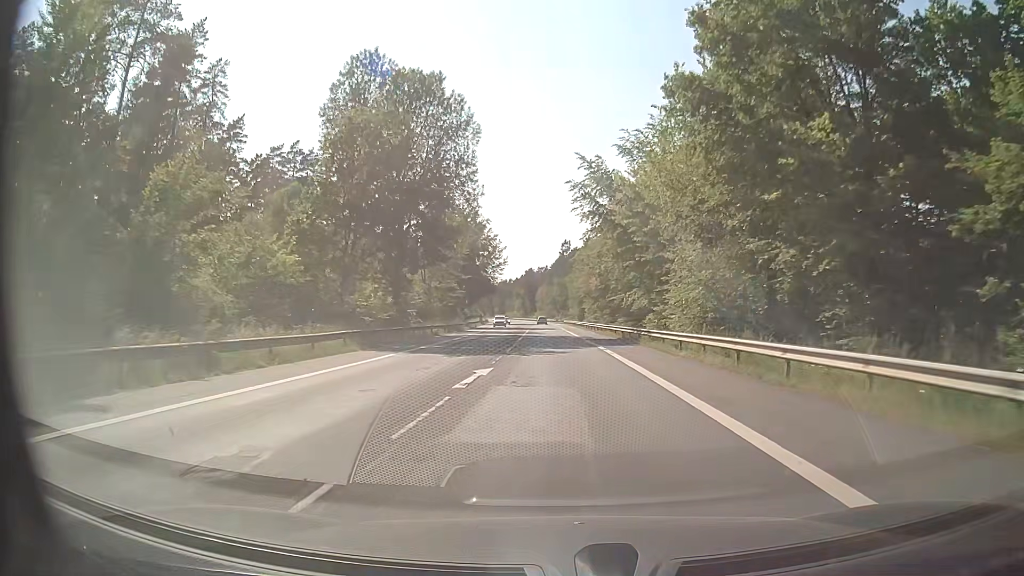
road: secondary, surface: asphalt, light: Day
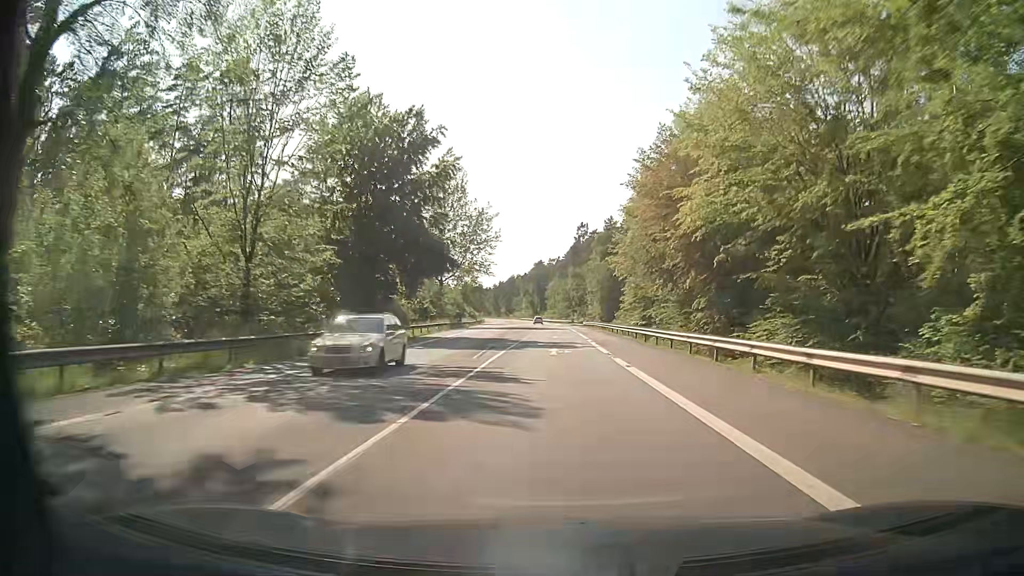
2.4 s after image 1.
(-0.7, +45.9) m; -1°
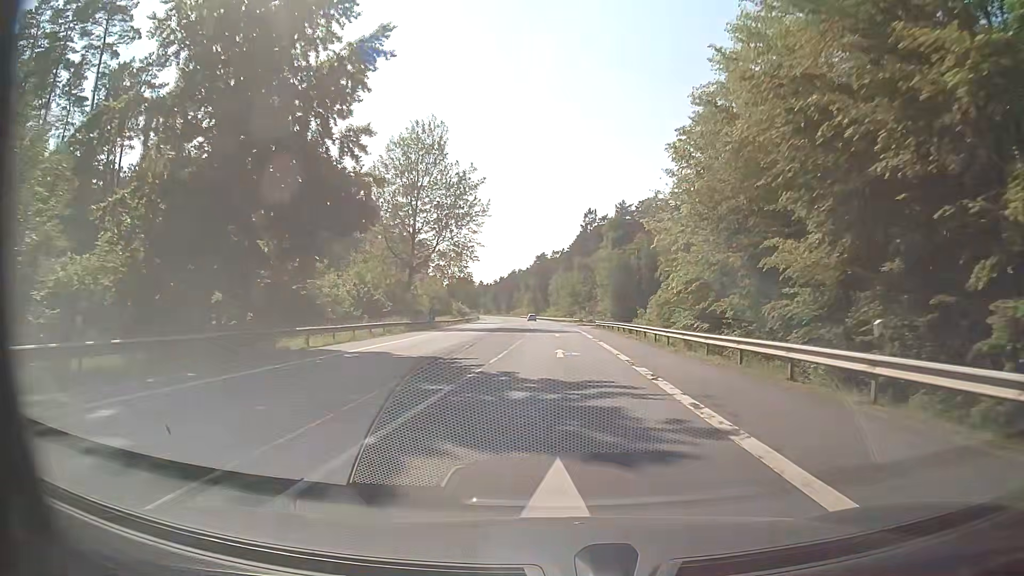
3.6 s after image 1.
(-0.1, +22.6) m; 0°
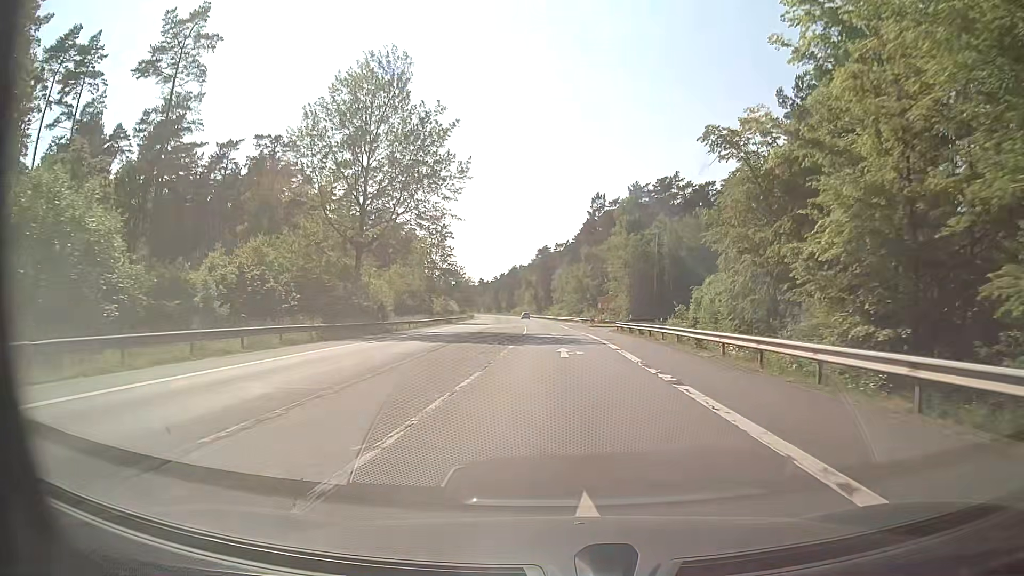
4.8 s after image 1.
(-0.2, +21.1) m; 0°
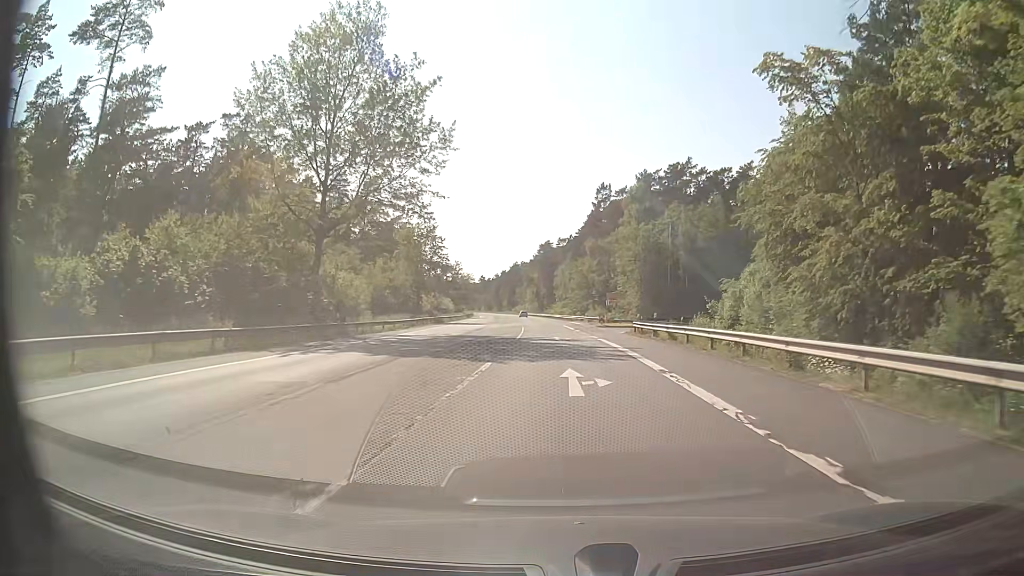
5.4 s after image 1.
(0.0, +9.8) m; 0°
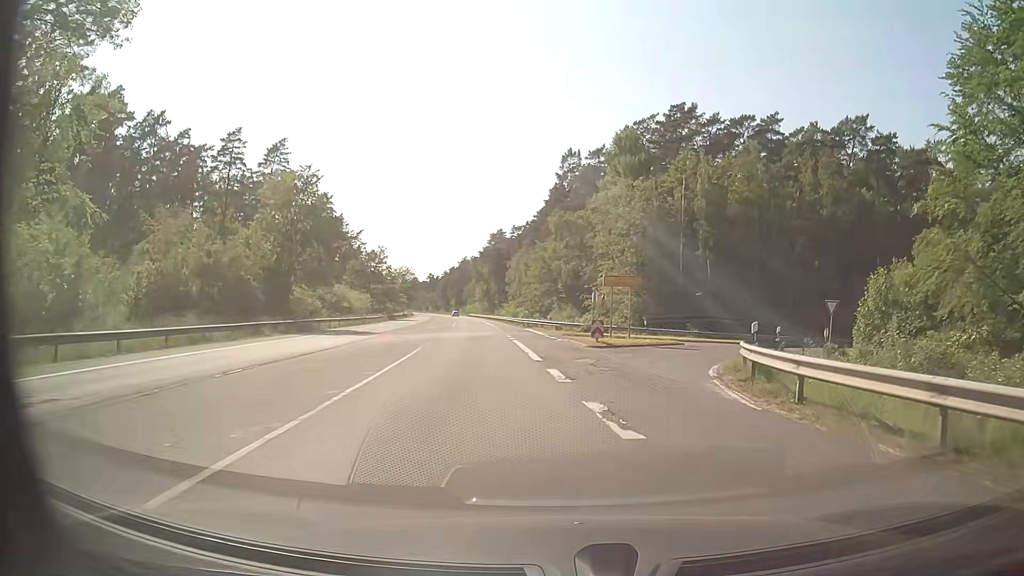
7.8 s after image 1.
(+0.3, +32.3) m; +4°
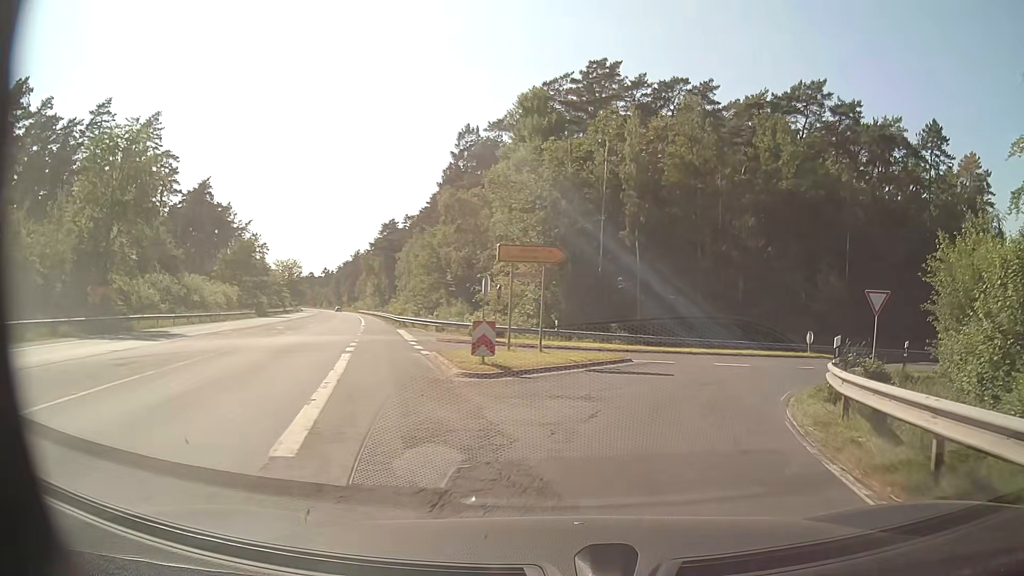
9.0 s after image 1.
(+0.8, +13.2) m; +8°
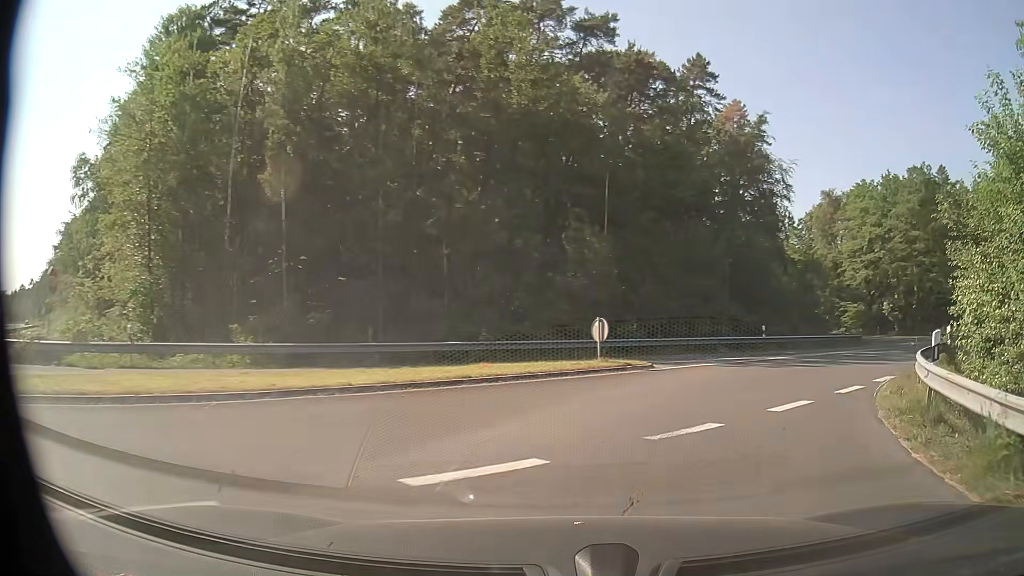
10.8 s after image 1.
(+3.5, +16.7) m; +26°
(+2, +10) (+7, +19) (+13, +26) (+20, +34) (+26, +42) (+31, +50) (+35, +59) (+38, +69) (+39, +79) (+38, +89) m
